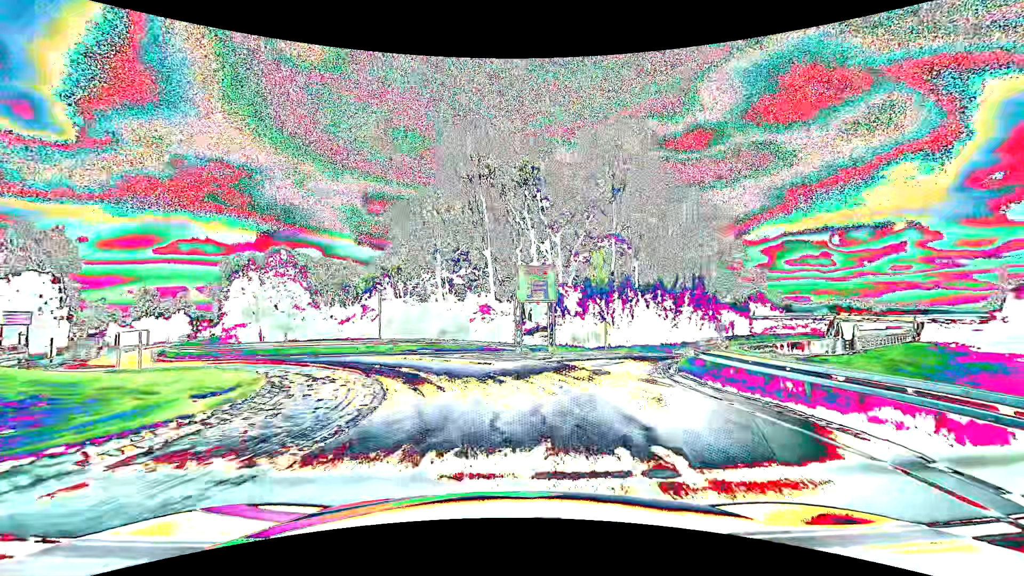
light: Day
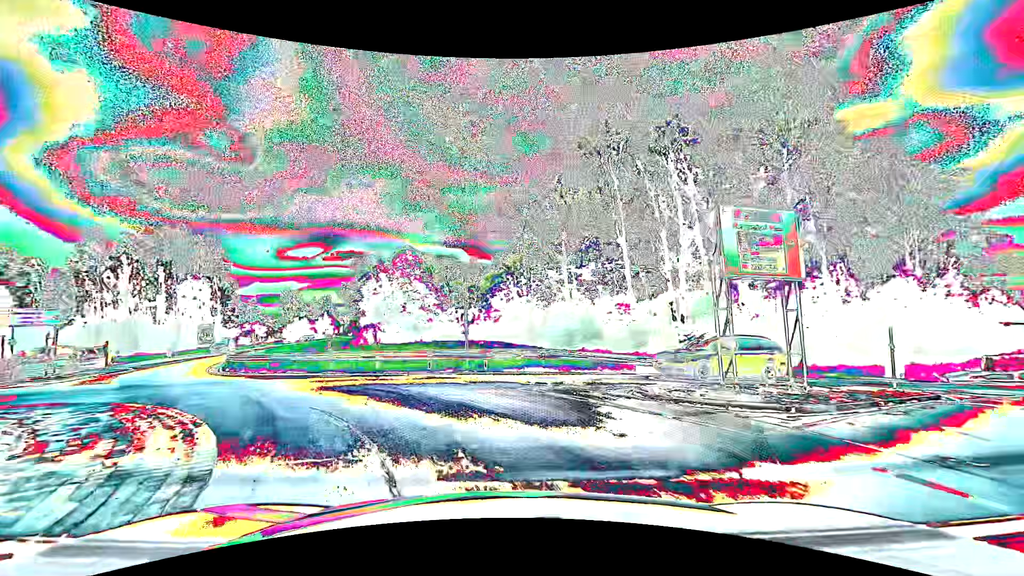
(-0.7, +12.2) m; -13°
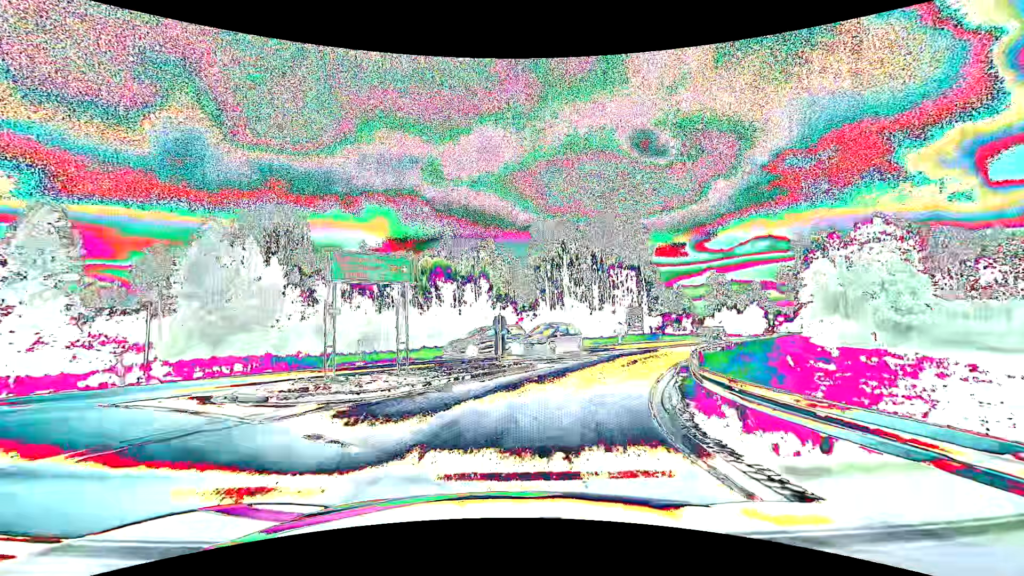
(-9.0, +17.4) m; -47°
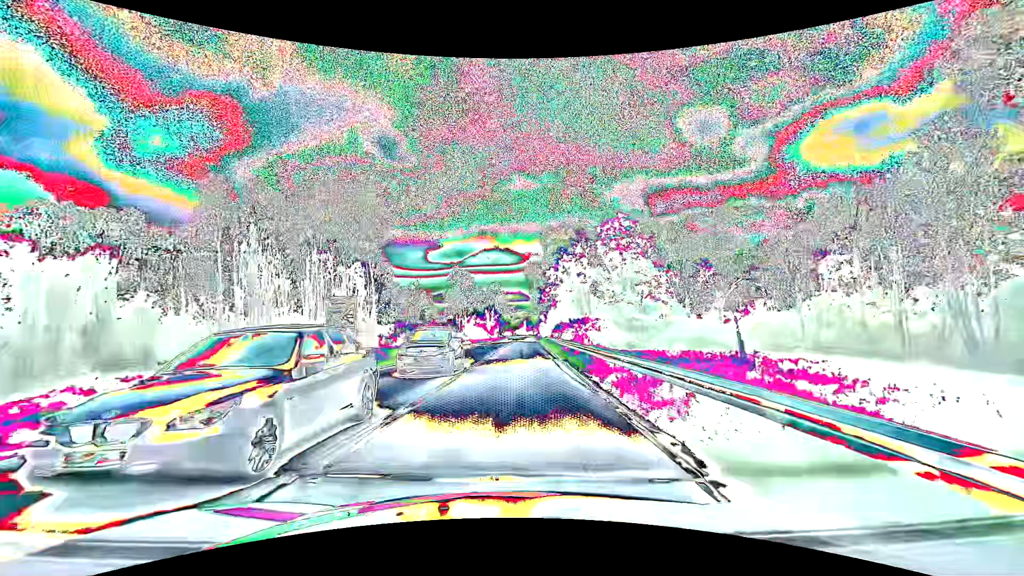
(+7.0, +26.1) m; +31°
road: primary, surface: asphalt
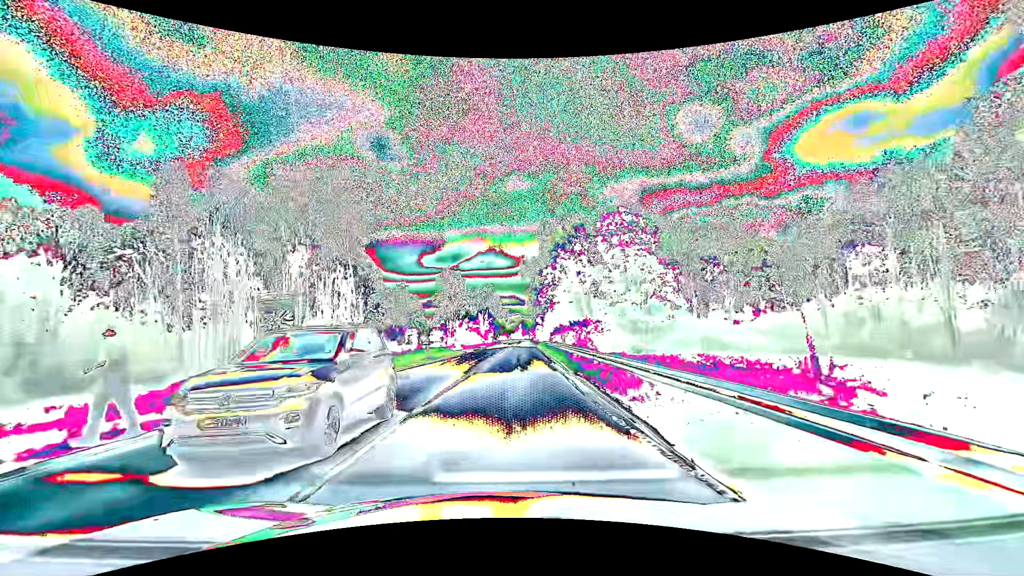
(+0.1, +6.6) m; +1°
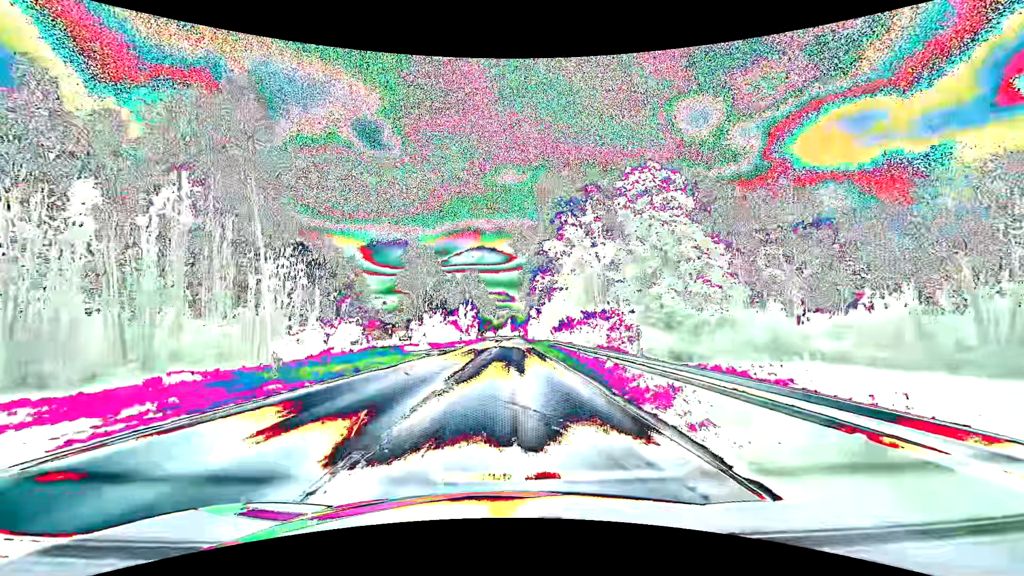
(+0.1, +22.7) m; +1°
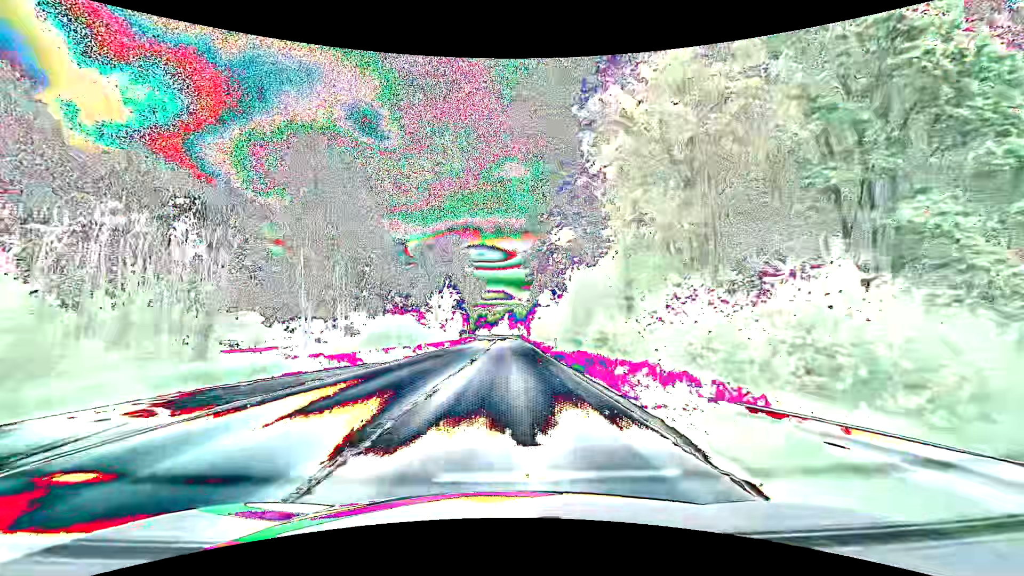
(+0.3, +36.4) m; 0°
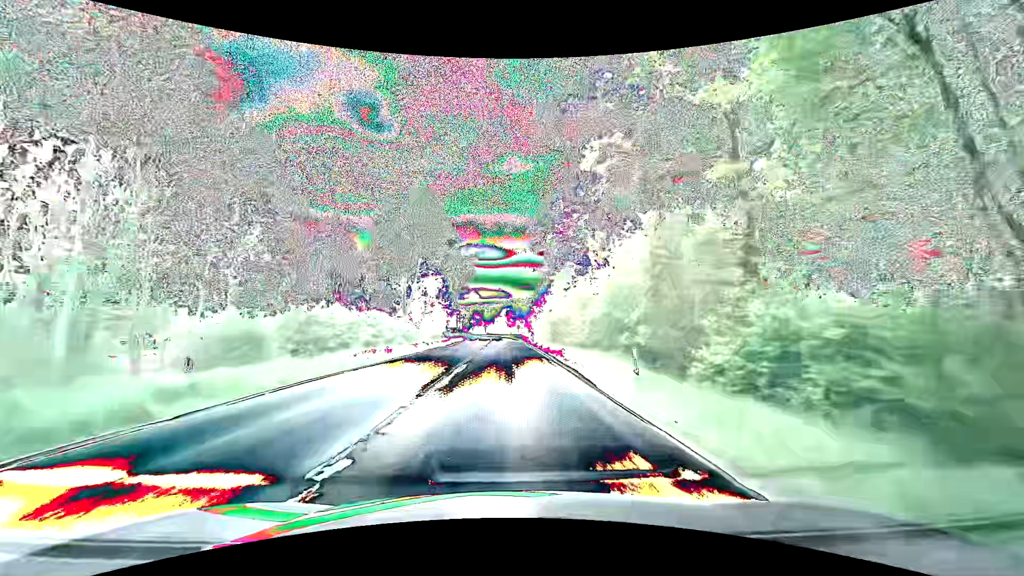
(0.0, +20.5) m; 0°
(0, +10) (0, +20) (0, +30) (0, +40) (0, +50) (0, +60) (0, +70) (0, +80) (0, +90) (-1, +100) m
